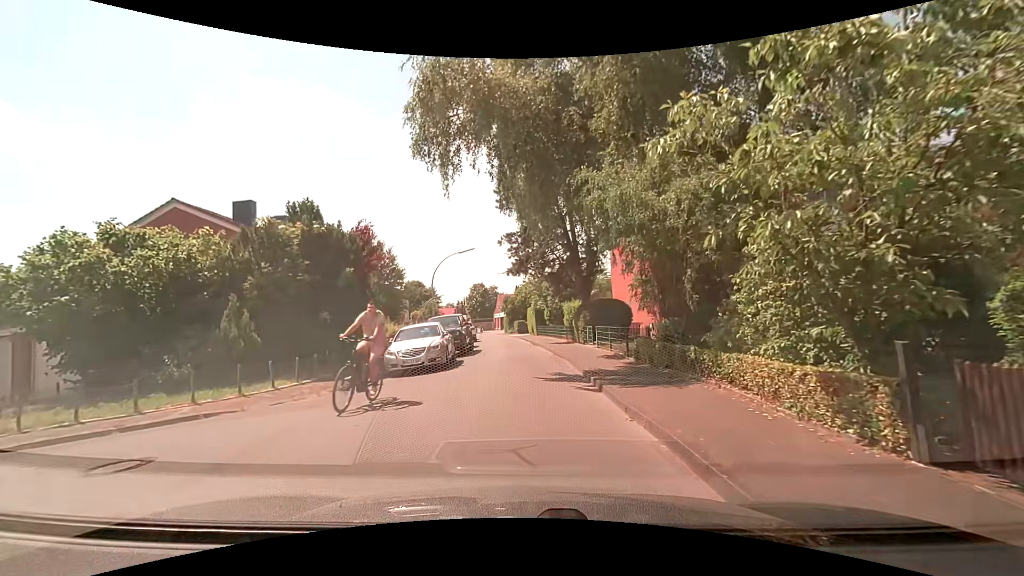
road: residential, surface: paved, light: Day
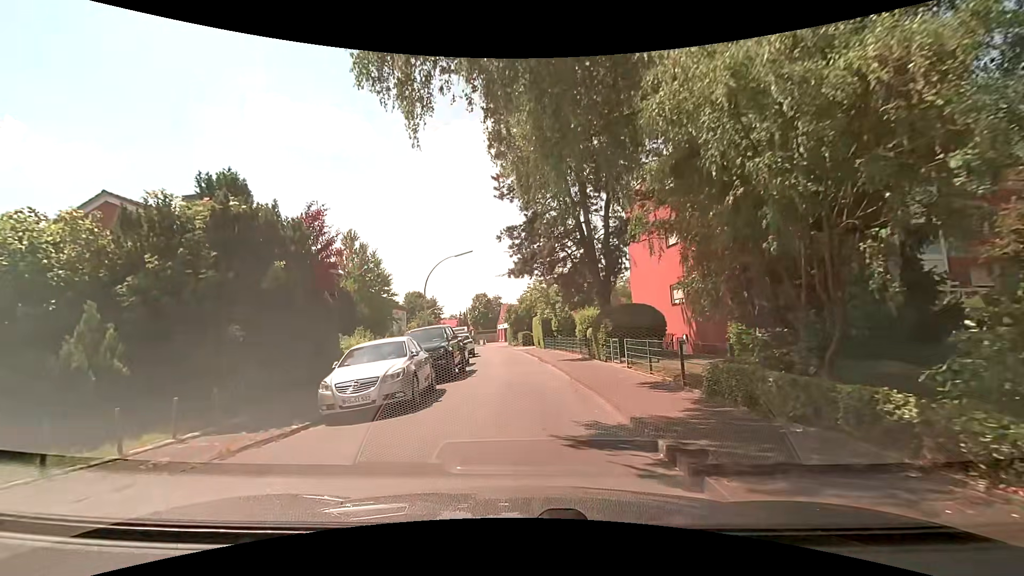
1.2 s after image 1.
(0.0, +5.1) m; 0°
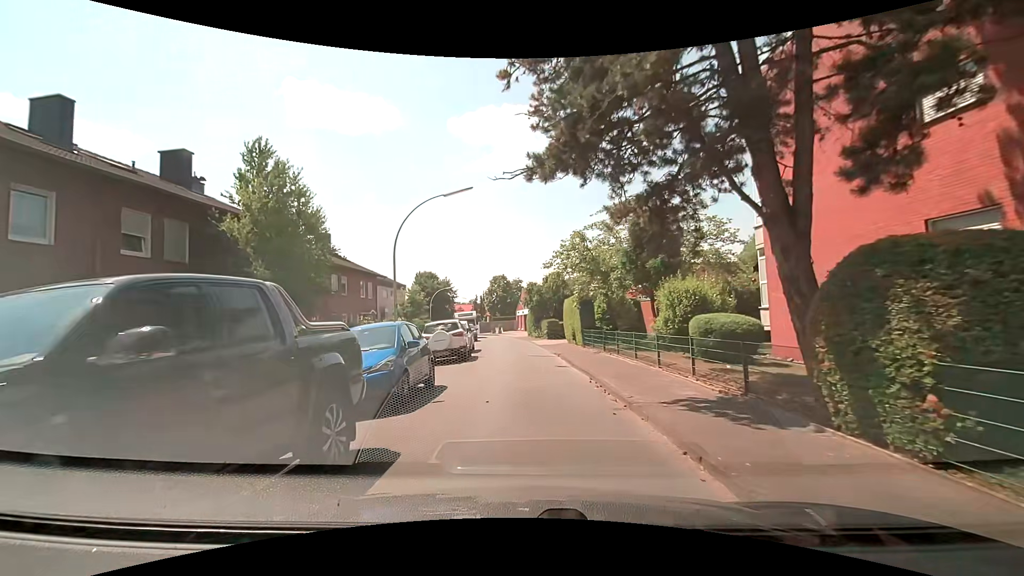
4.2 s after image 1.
(-0.5, +14.6) m; -4°
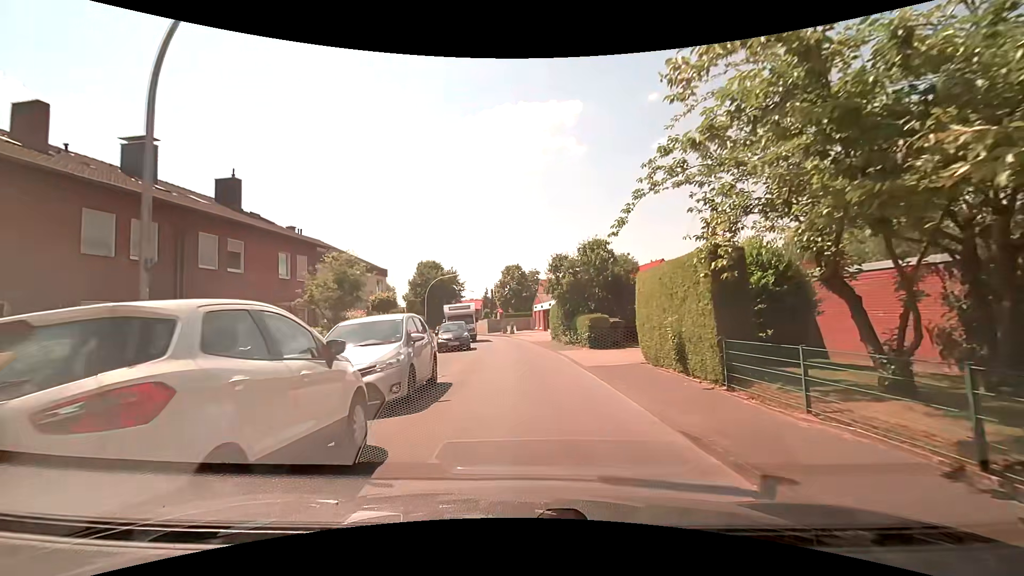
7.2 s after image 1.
(-0.3, +16.5) m; -2°
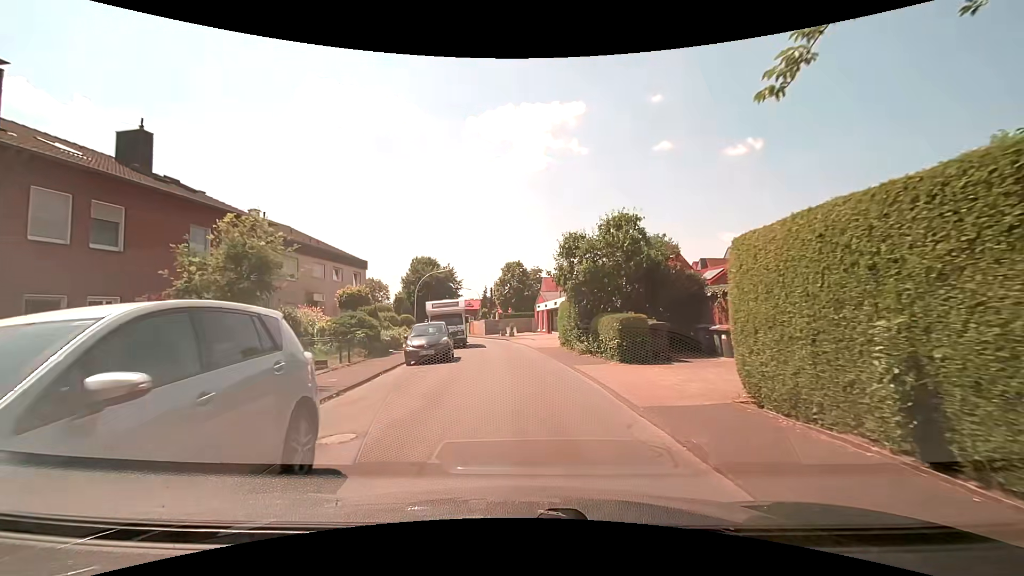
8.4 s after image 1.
(+0.1, +6.9) m; 0°
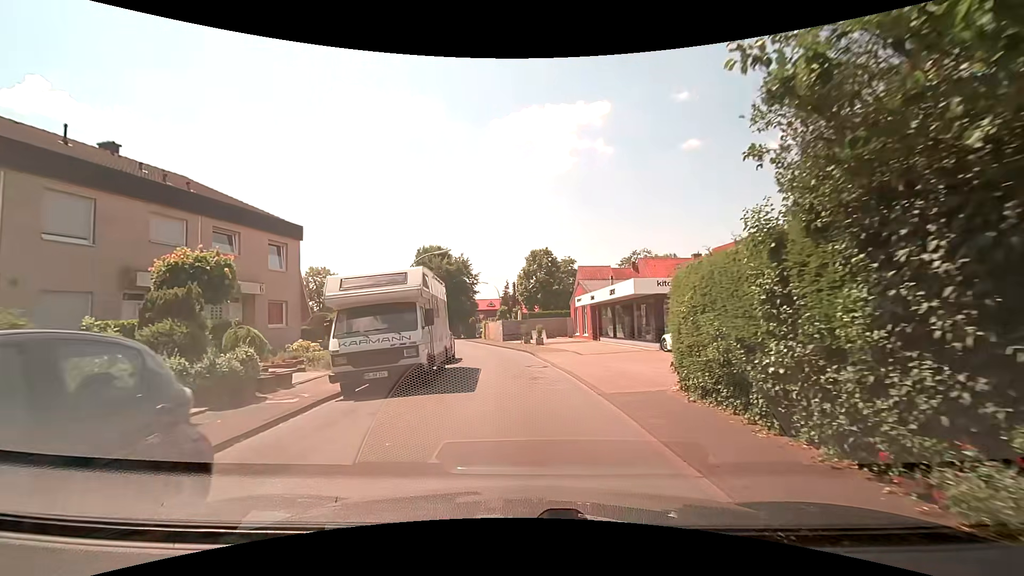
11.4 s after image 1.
(-0.1, +17.1) m; -2°
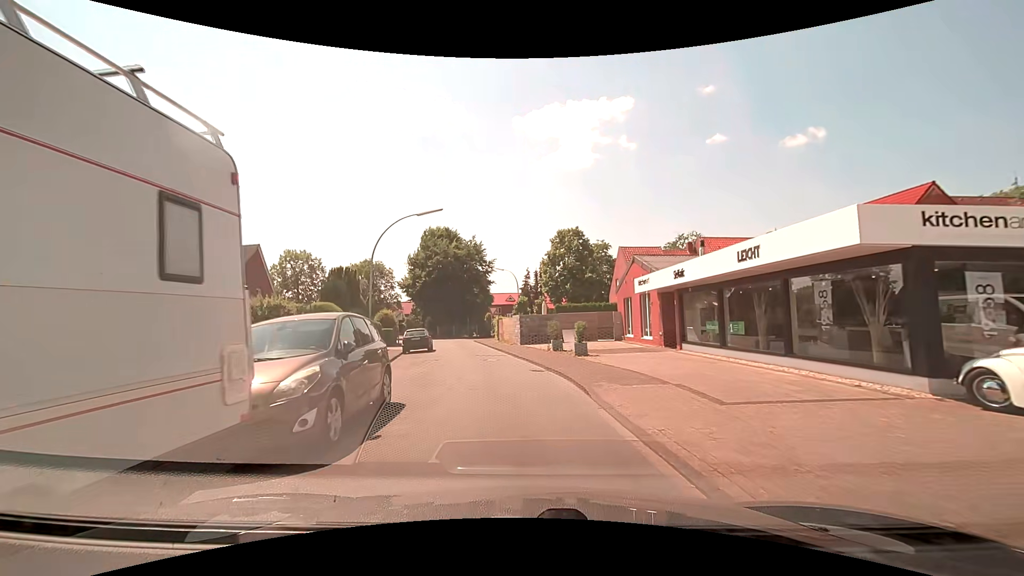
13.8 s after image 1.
(-0.3, +13.7) m; -3°
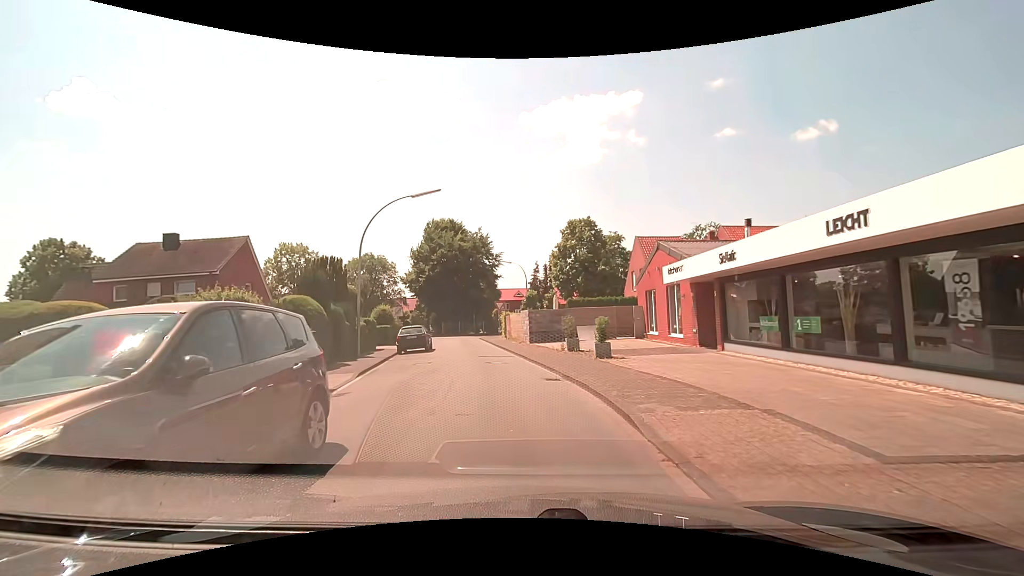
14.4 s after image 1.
(0.0, +3.3) m; -1°
(0, +10) (-1, +20) (-3, +30) (-5, +40) (-6, +50) (-9, +59) (-18, +62) (-28, +61) (-38, +60) (-48, +59) m
